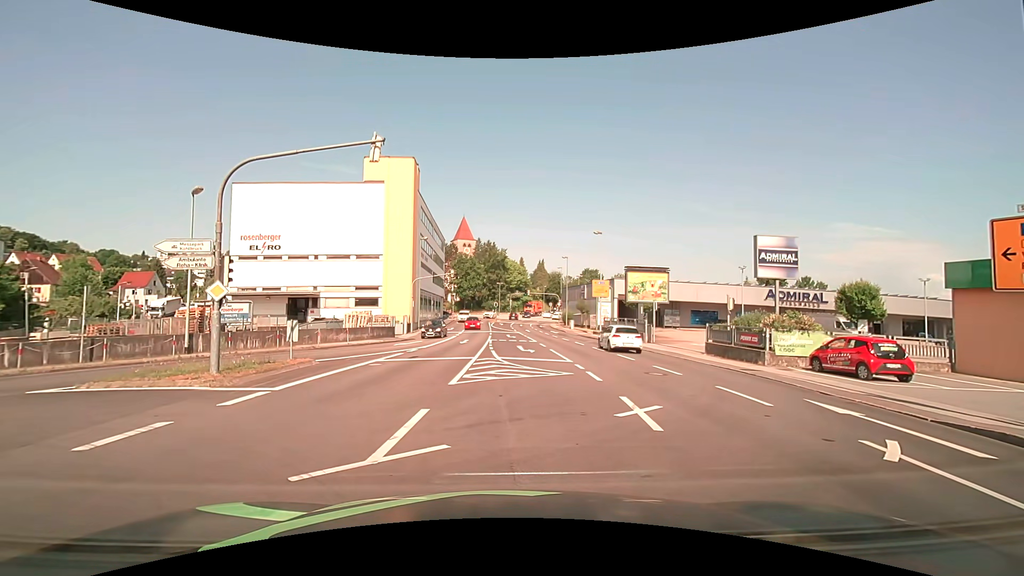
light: Day
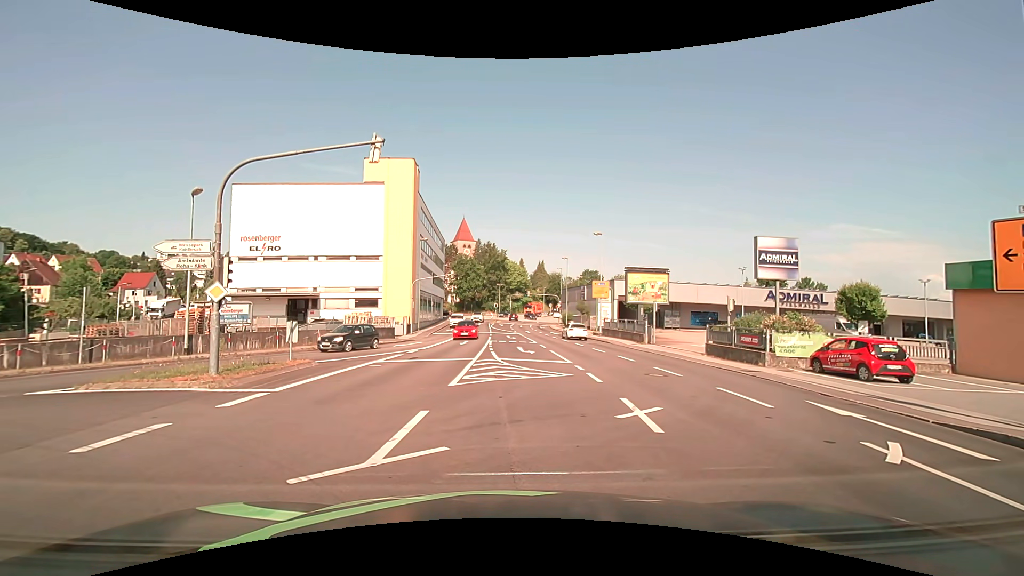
(0.0, +0.1) m; 0°
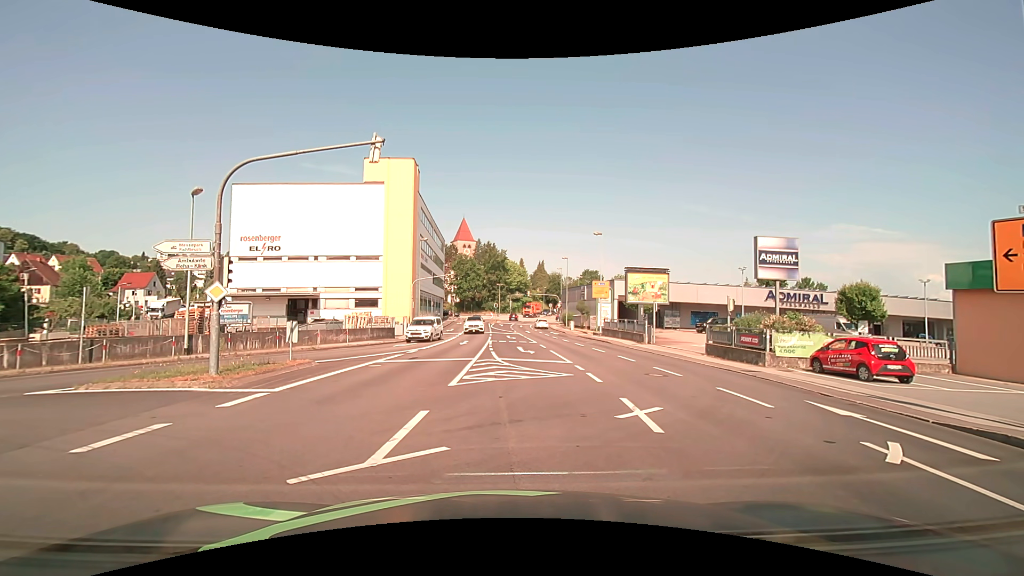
(0.0, 0.0) m; 0°
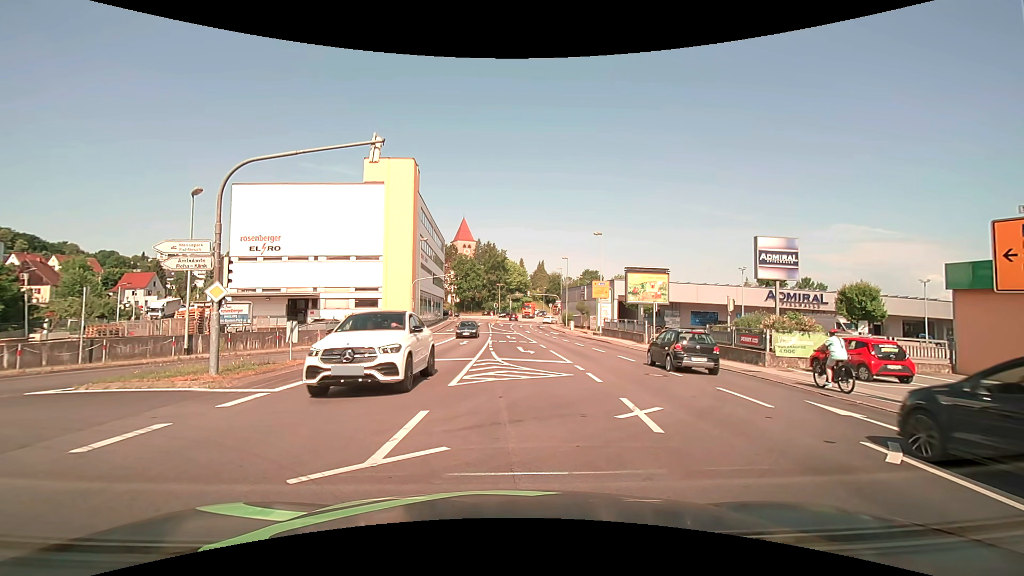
(0.0, 0.0) m; 0°
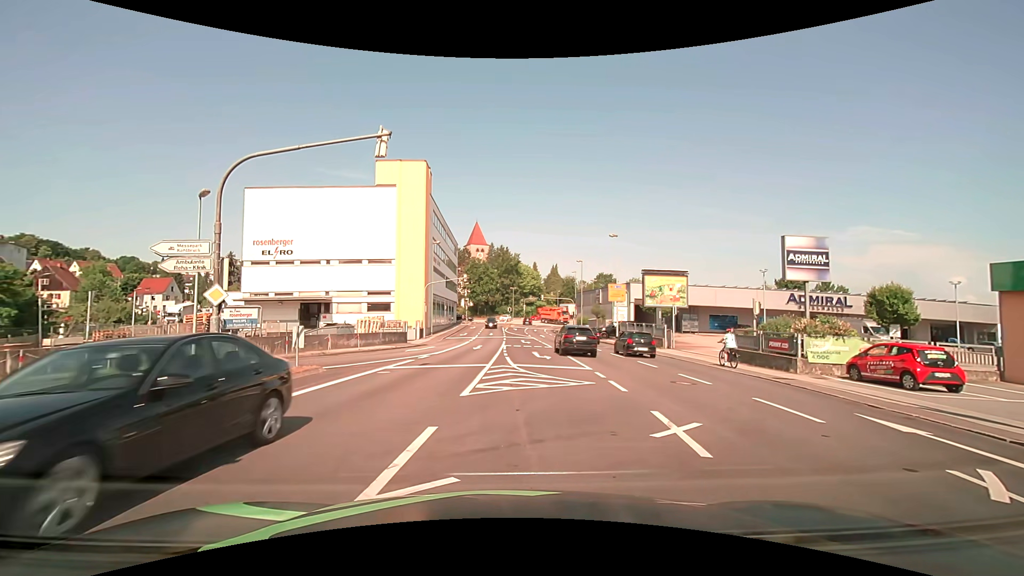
(0.0, +1.1) m; -2°
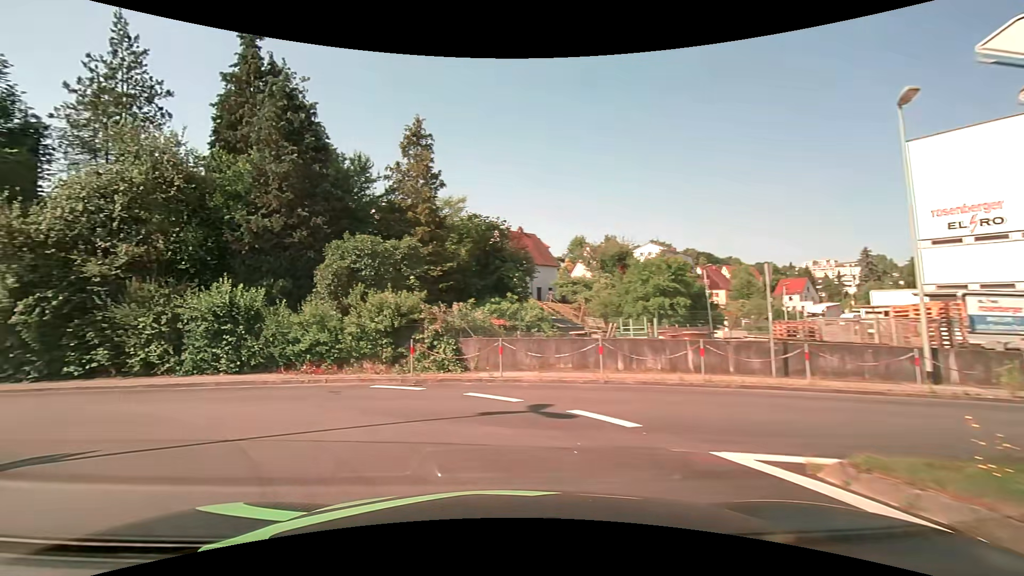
(-6.1, +9.3) m; -65°
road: tertiary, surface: asphalt
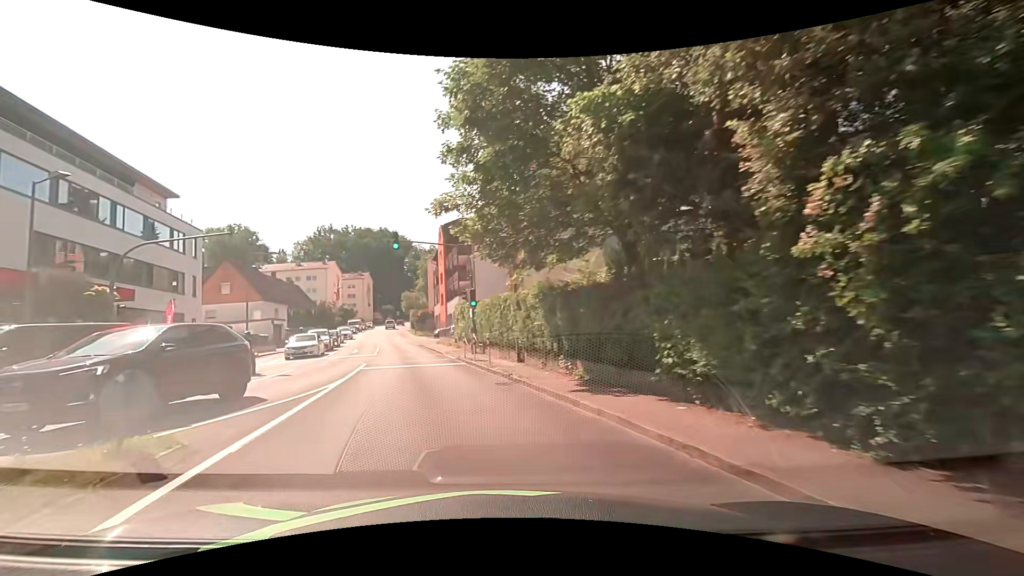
(-10.1, +12.8) m; -70°
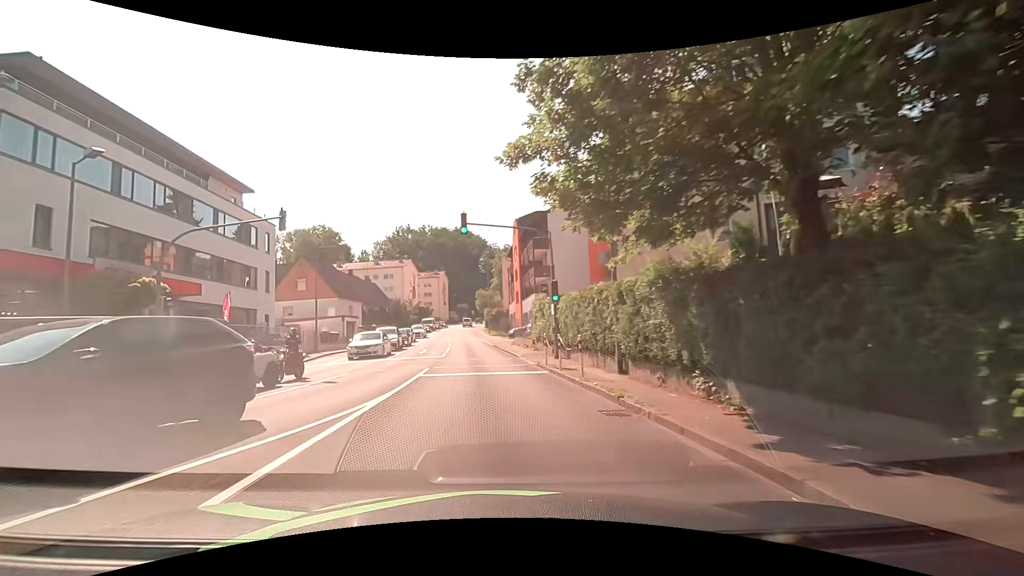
(-0.3, +4.2) m; -8°
(-1, +10) (-2, +20) (-3, +30) (-4, +40) (-5, +50) (-6, +60) (-7, +70) (-8, +80) (-8, +90) (-9, +100) m
